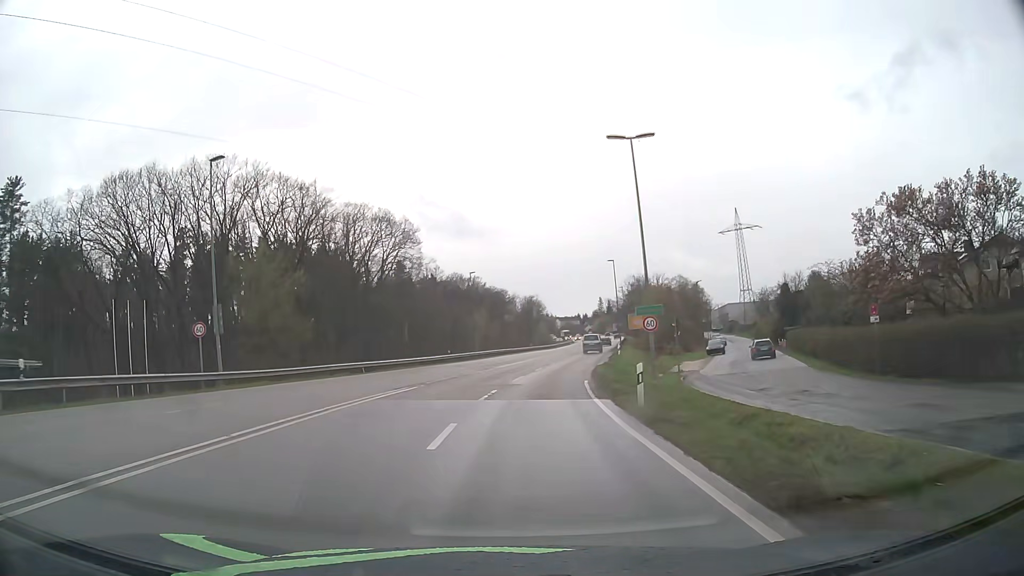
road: secondary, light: Day
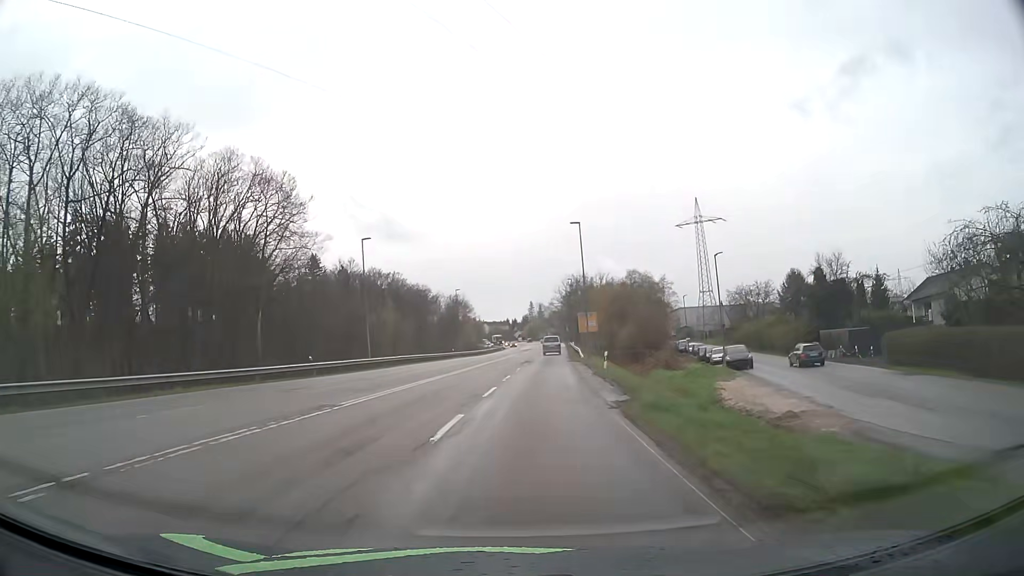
(+1.4, +26.9) m; +6°
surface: asphalt
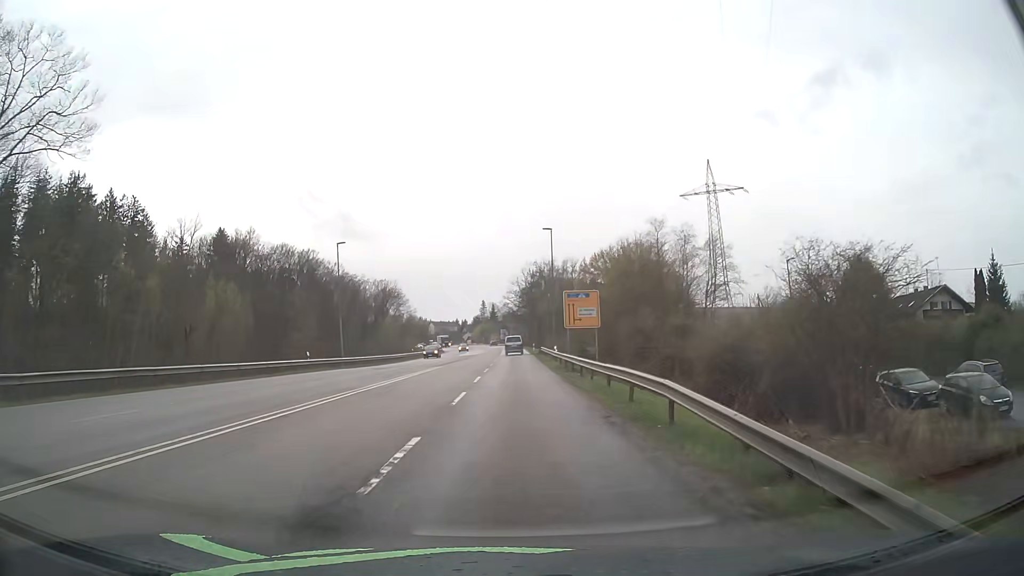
(+2.8, +46.9) m; +5°
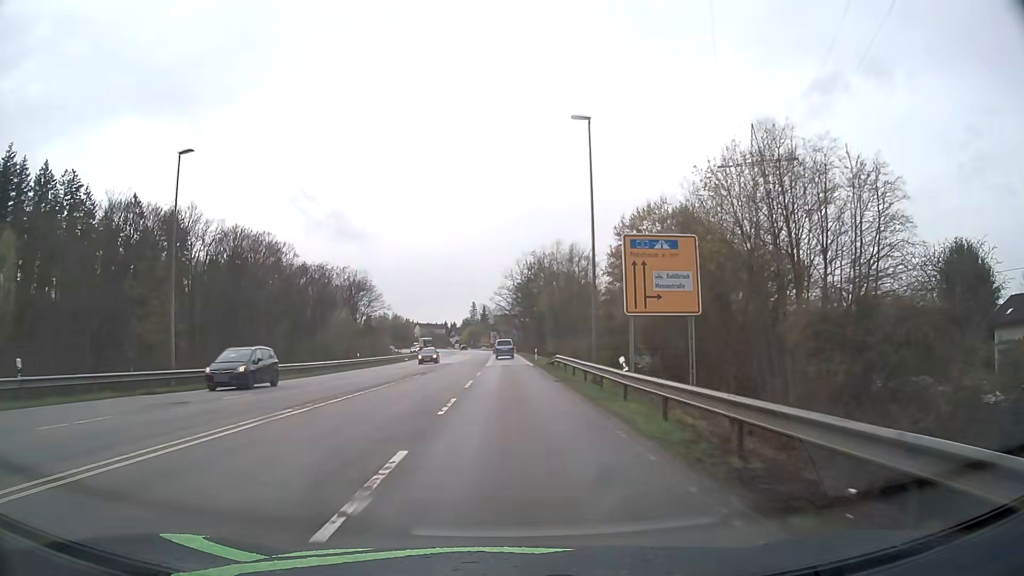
(0.0, +28.0) m; +1°
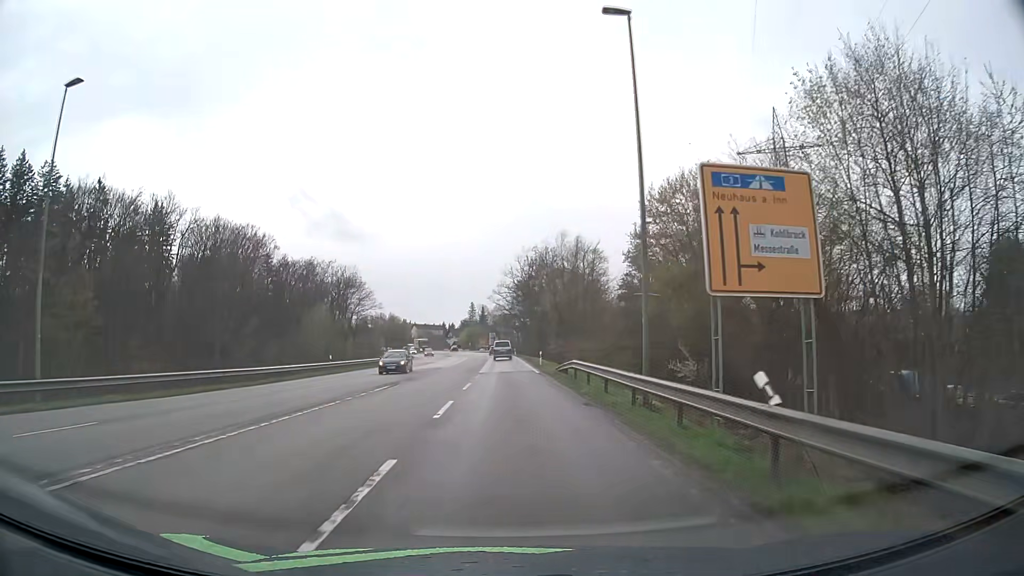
(0.0, +9.4) m; 0°
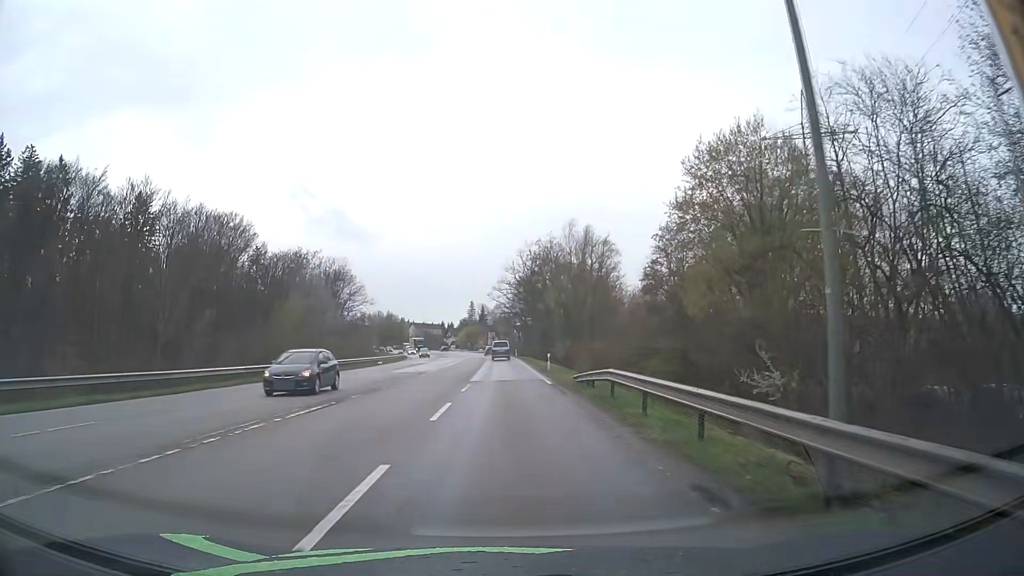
(0.0, +9.4) m; 0°
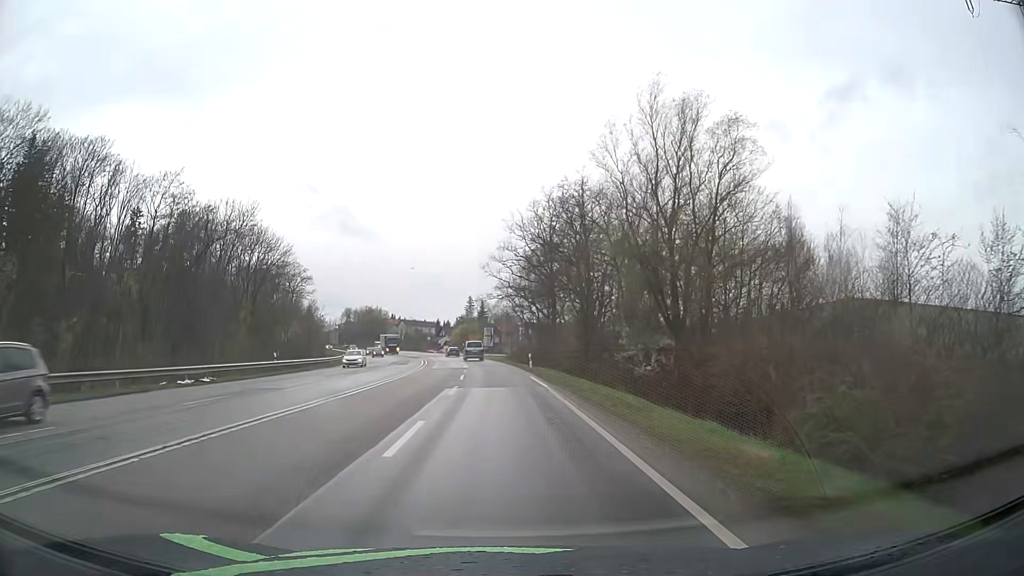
(+0.1, +46.8) m; 0°
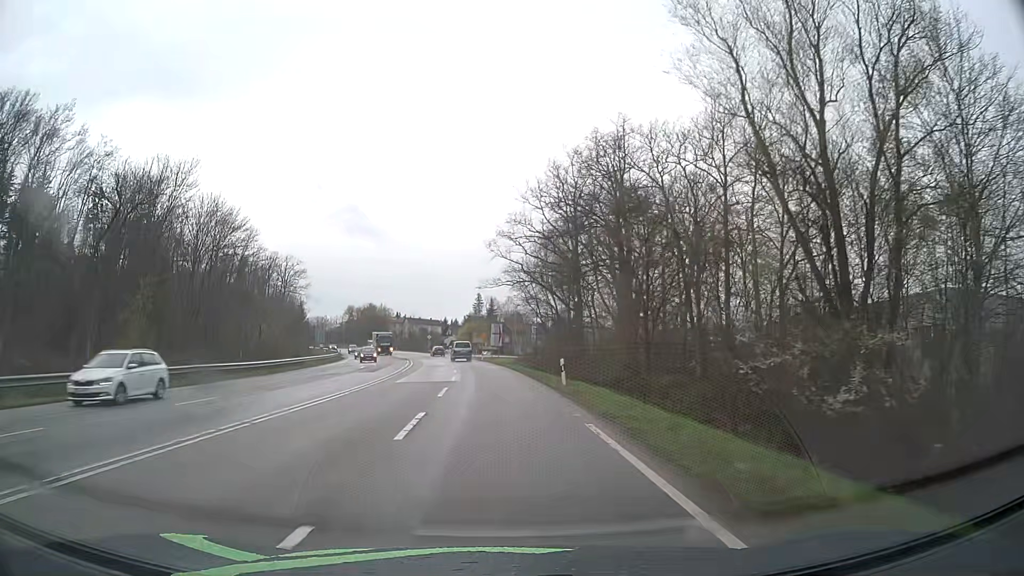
(0.0, +18.5) m; -1°
(0, +10) (0, +20) (-1, +30) (-1, +40) (-2, +50) (-3, +60) (-5, +70) (-6, +80) (-8, +90) (-8, +99) m
